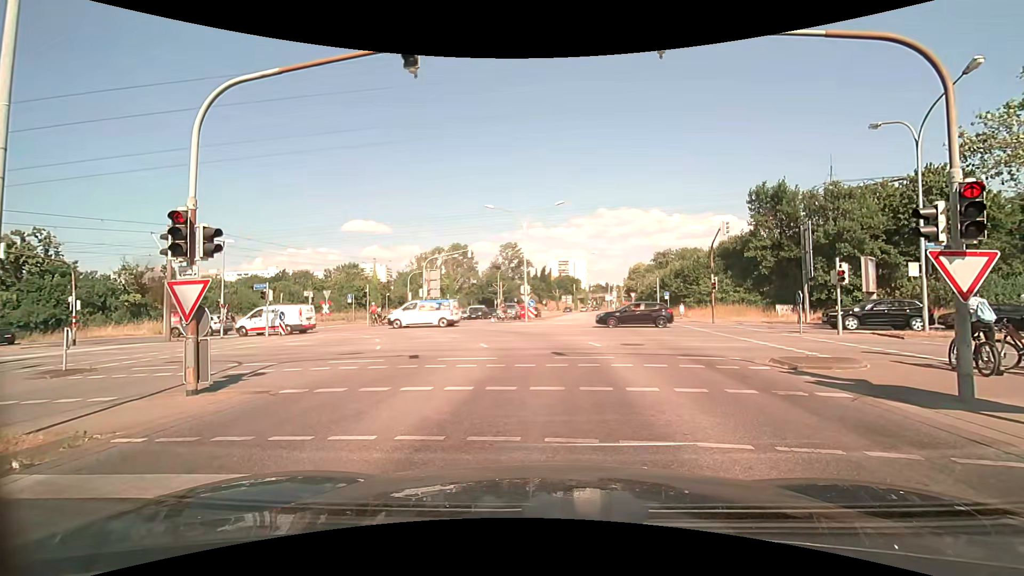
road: secondary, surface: asphalt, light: Day
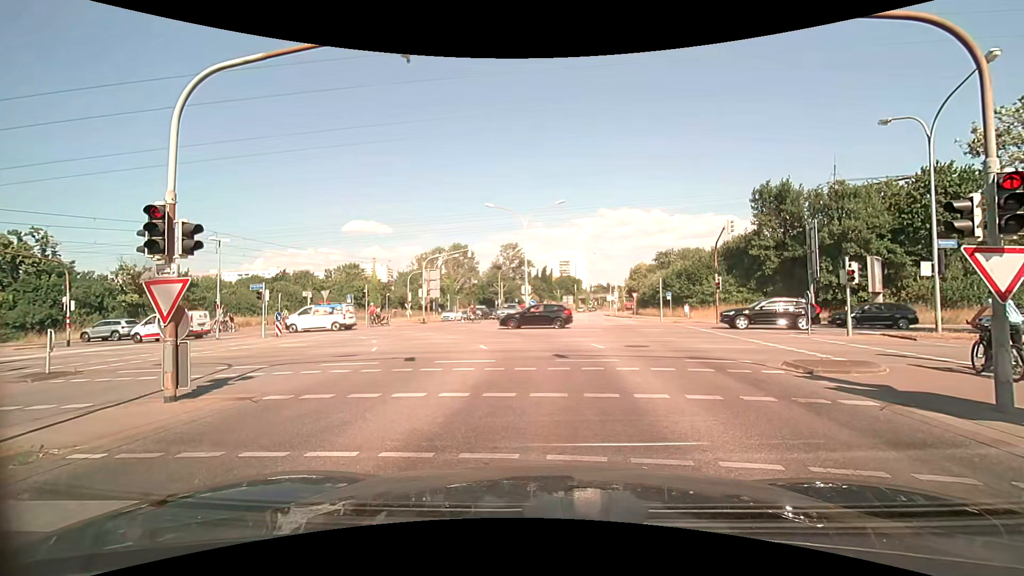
(0.0, +0.5) m; 0°
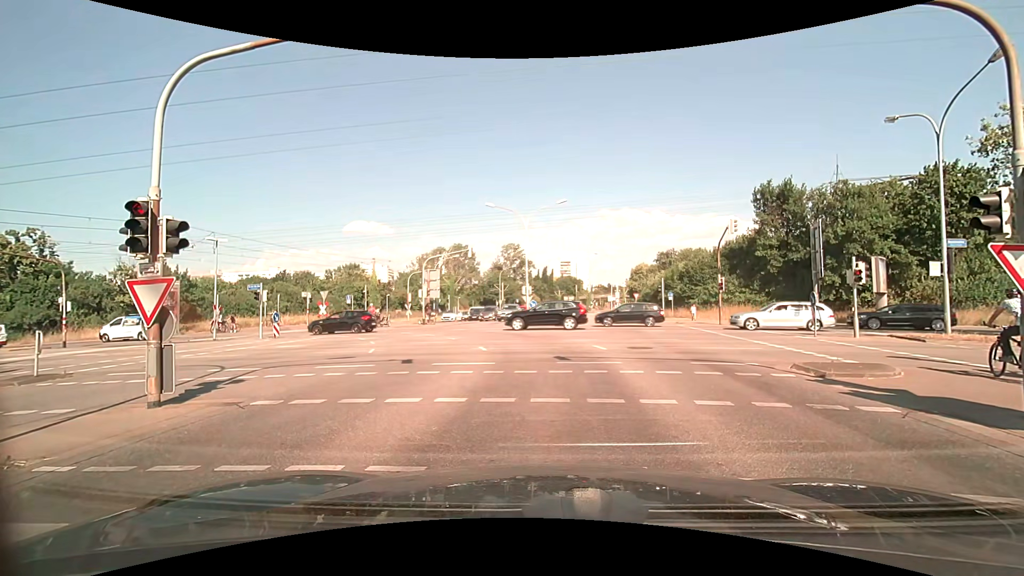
(0.0, +0.4) m; 0°
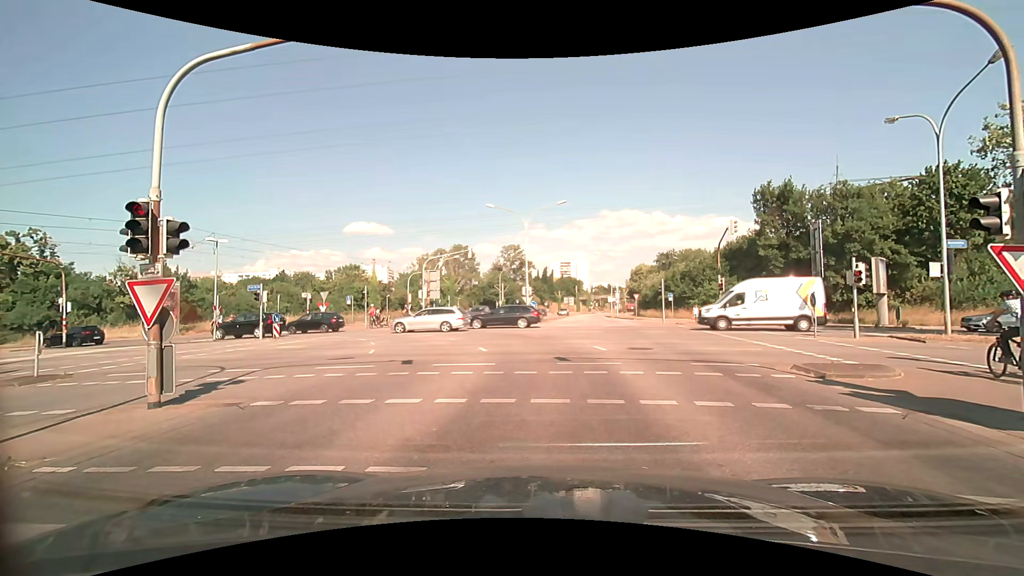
(0.0, +0.1) m; 0°
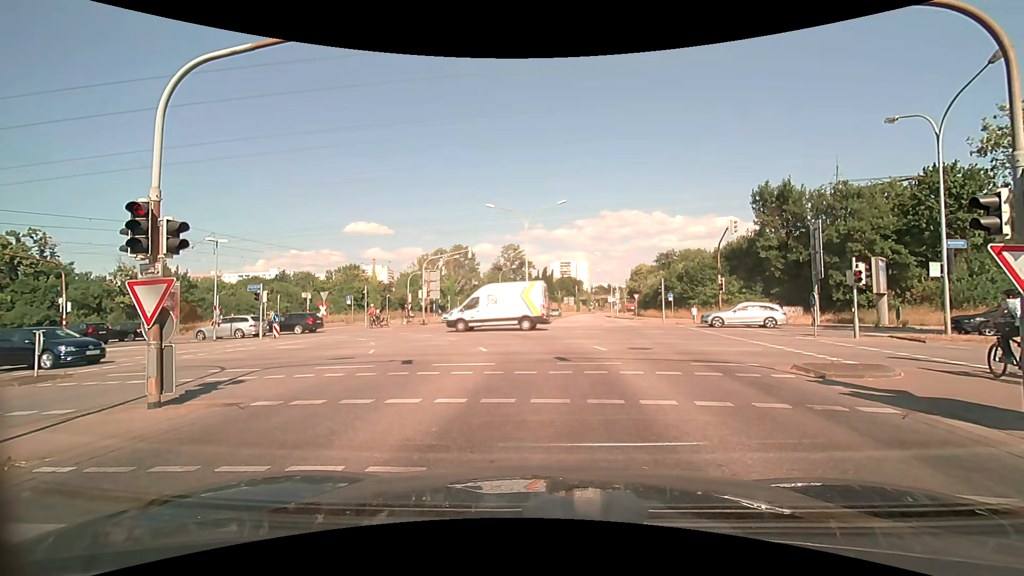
(0.0, 0.0) m; 0°
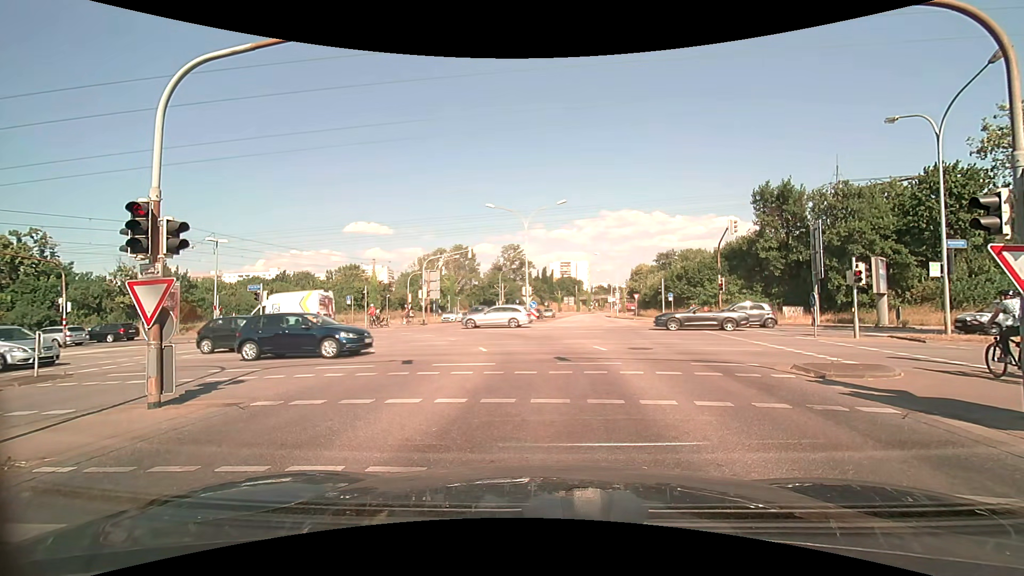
(0.0, 0.0) m; 0°
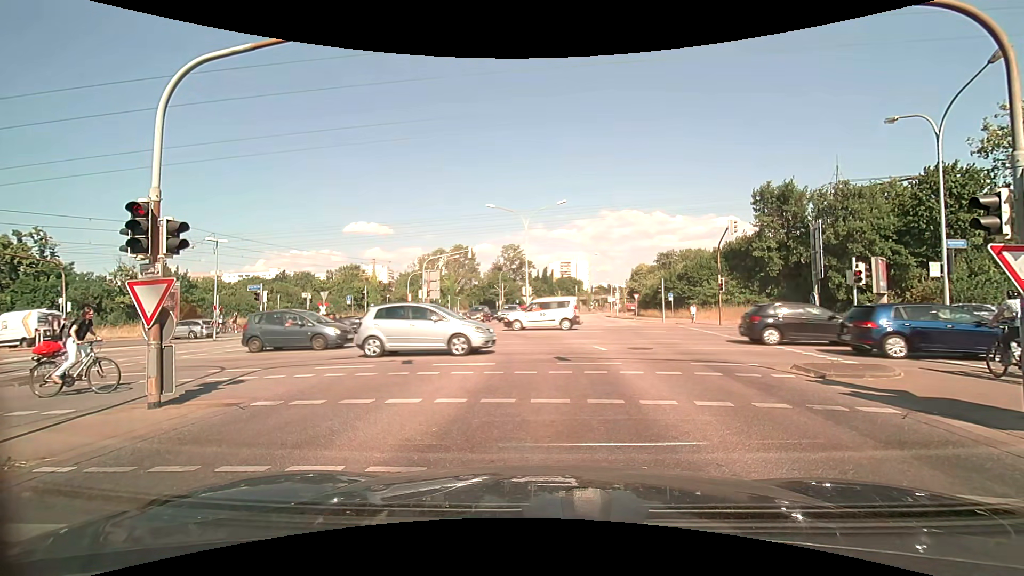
(0.0, 0.0) m; 0°
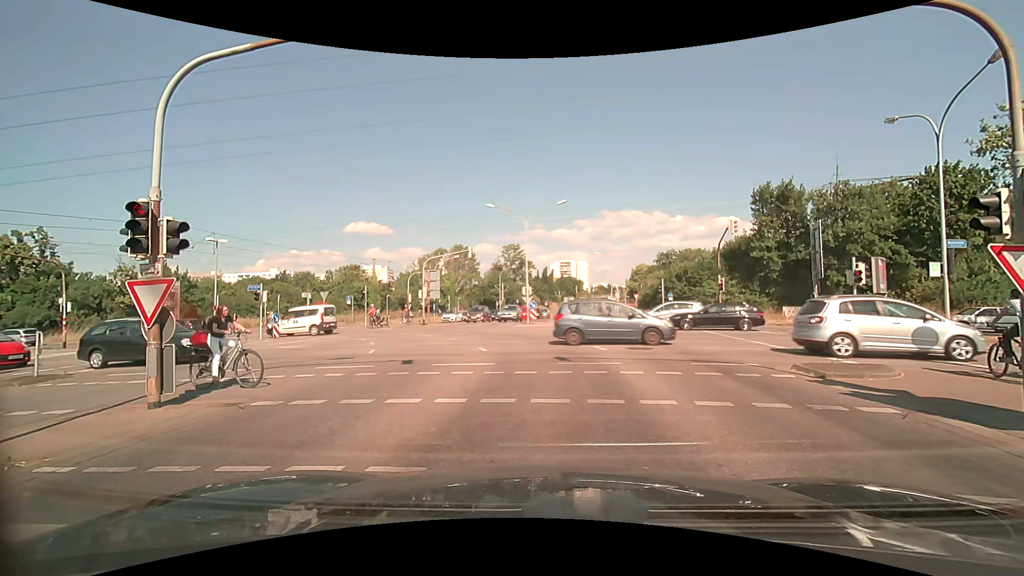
(0.0, 0.0) m; 0°
(0, +10) (0, +20) (-3, +29) (-10, +36) (-20, +39) (-30, +41) (-40, +42) (-50, +44) (-59, +45) (-69, +47) m
